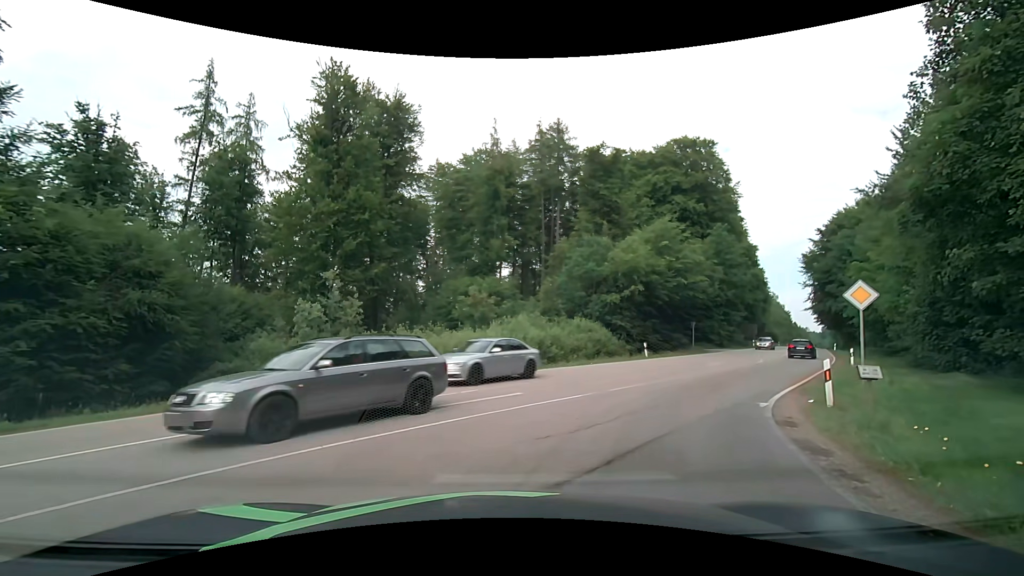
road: secondary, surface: asphalt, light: Day
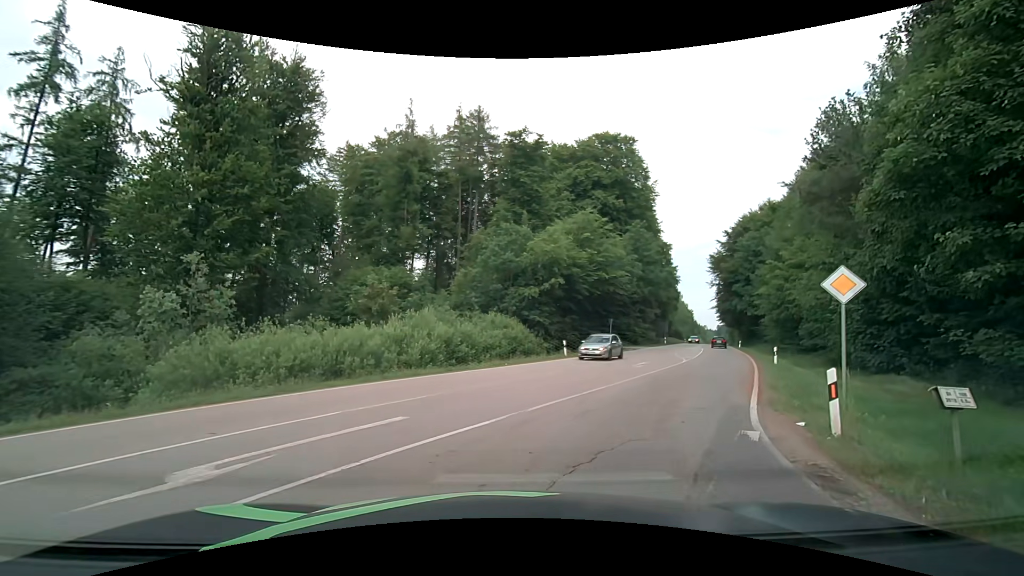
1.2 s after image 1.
(+0.4, +4.2) m; +11°
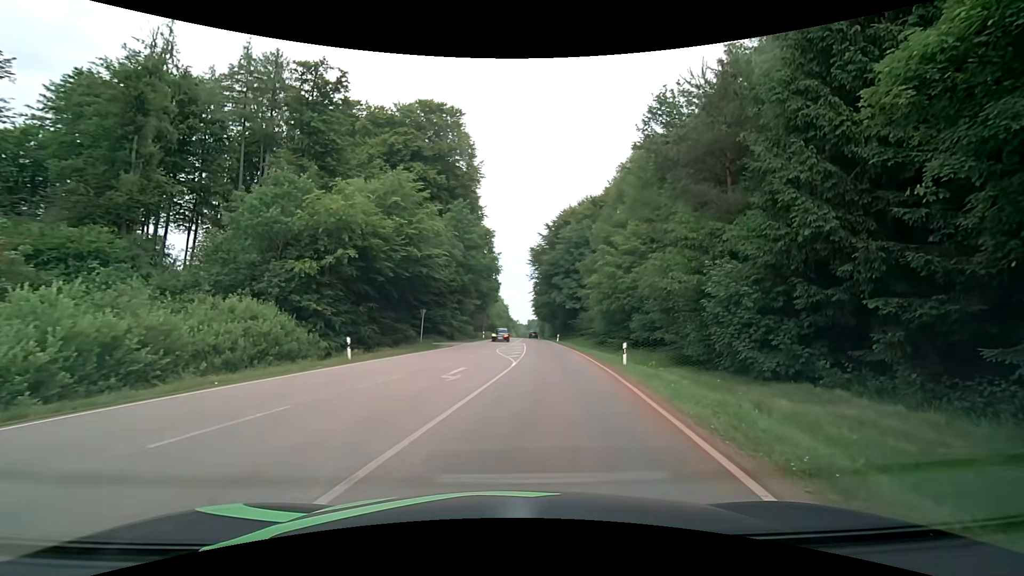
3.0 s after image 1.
(+1.7, +9.5) m; +20°
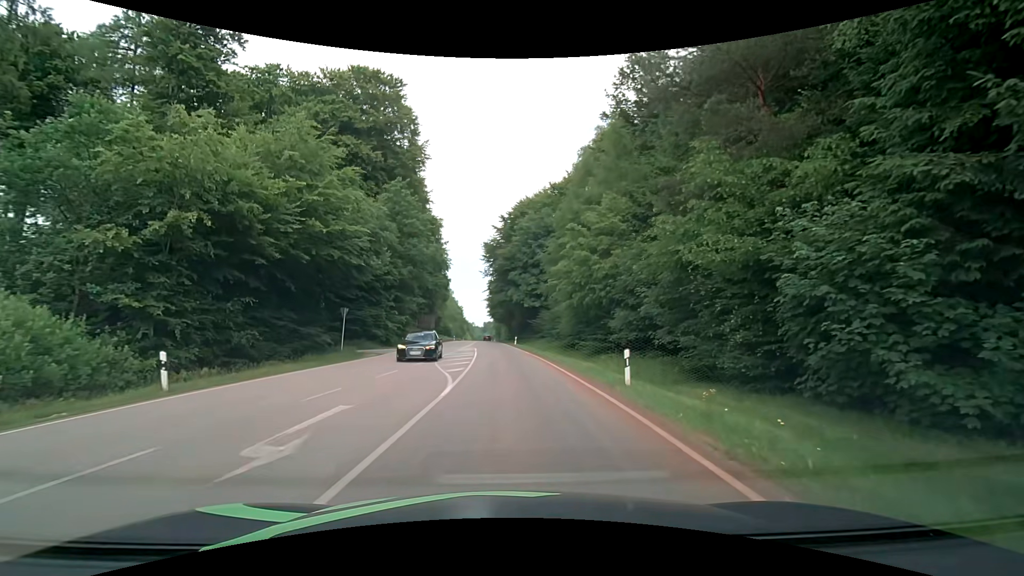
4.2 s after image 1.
(+0.5, +8.6) m; +5°
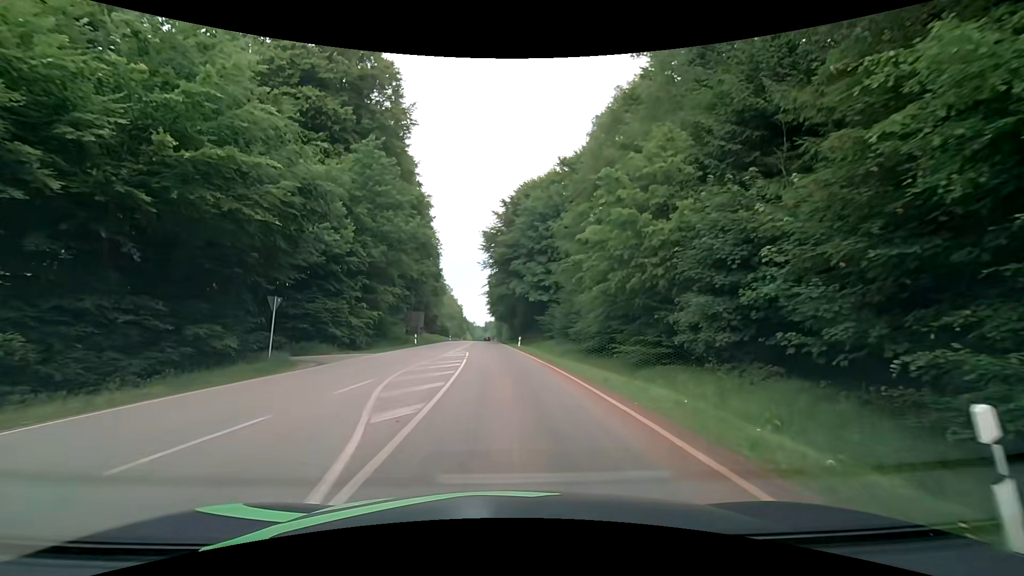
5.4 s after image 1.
(0.0, +10.4) m; 0°
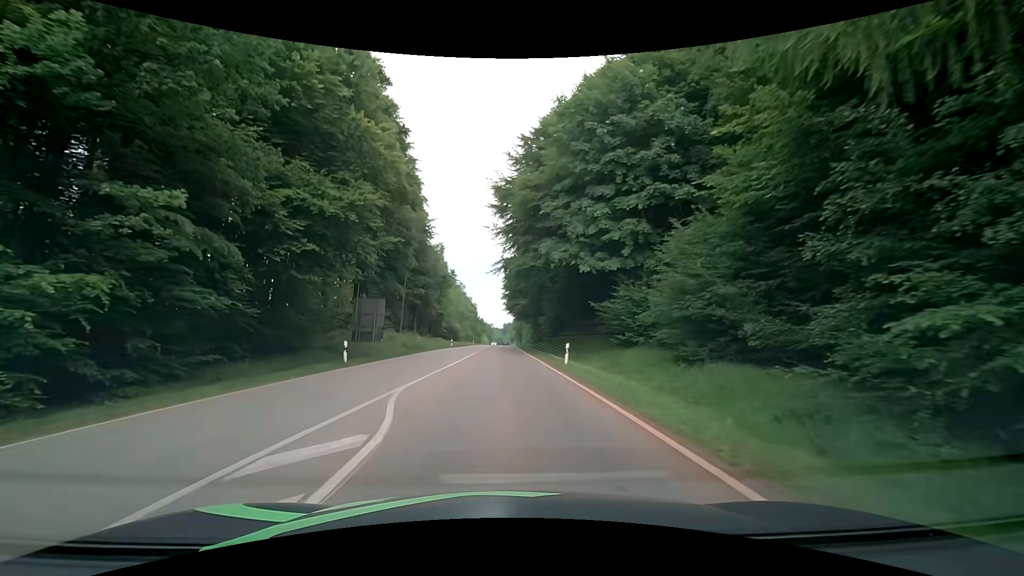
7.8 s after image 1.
(-0.3, +26.2) m; -2°
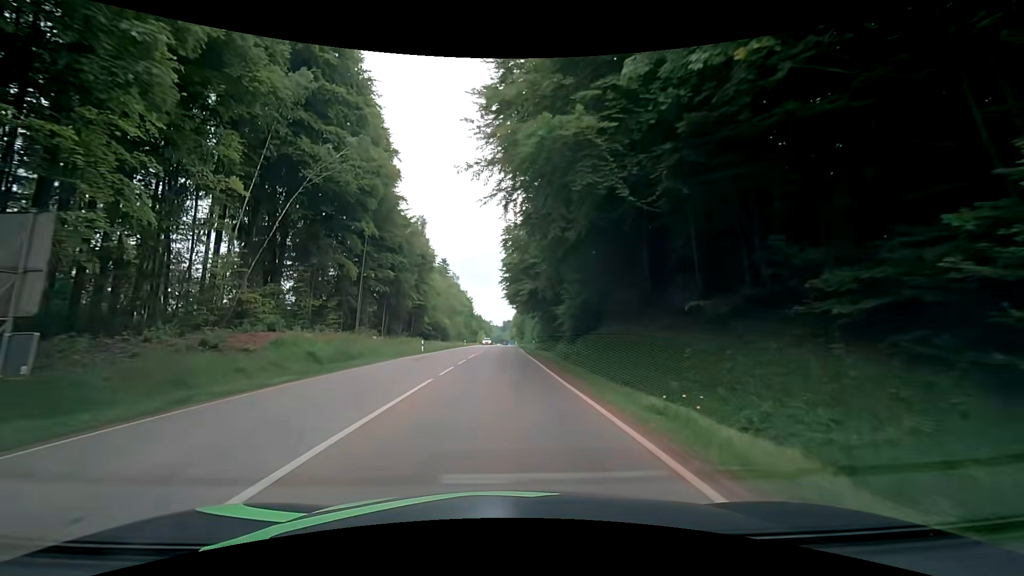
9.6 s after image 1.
(0.0, +23.2) m; -1°
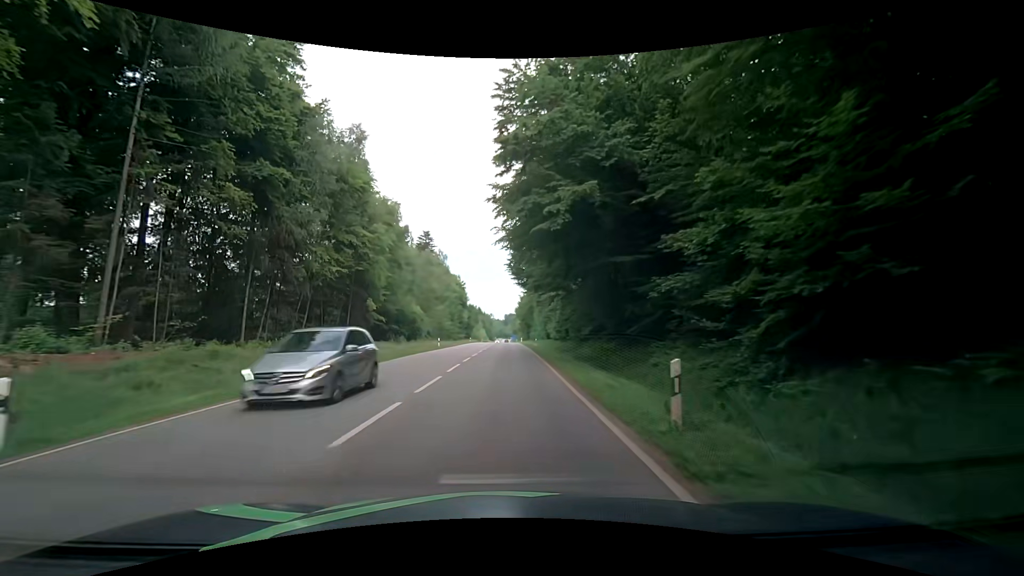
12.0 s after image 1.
(+0.1, +35.1) m; 0°
(0, +10) (0, +20) (0, +30) (0, +40) (0, +50) (0, +60) (0, +70) (0, +80) (+1, +90) (+1, +100) m
